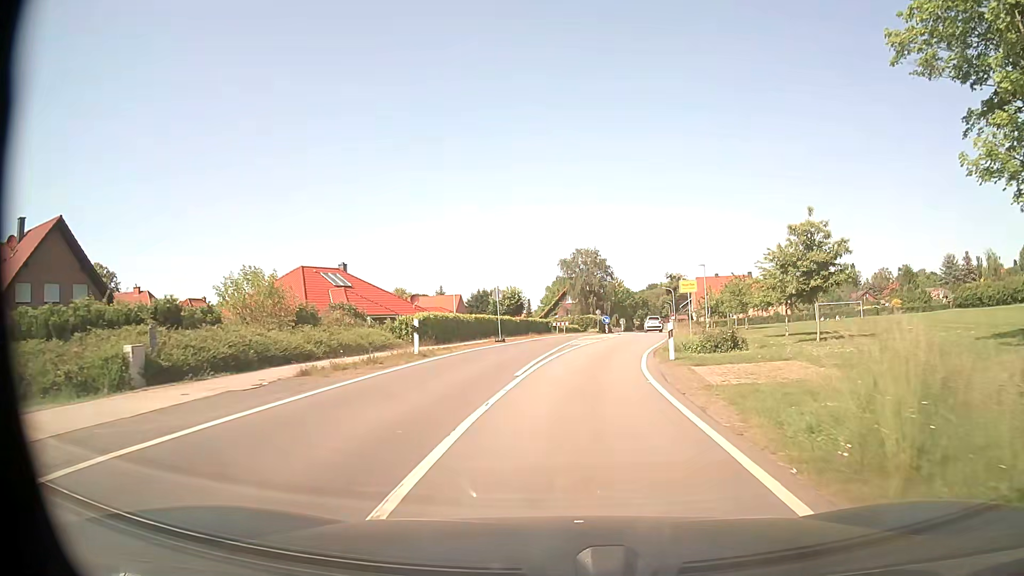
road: tertiary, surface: asphalt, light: Day
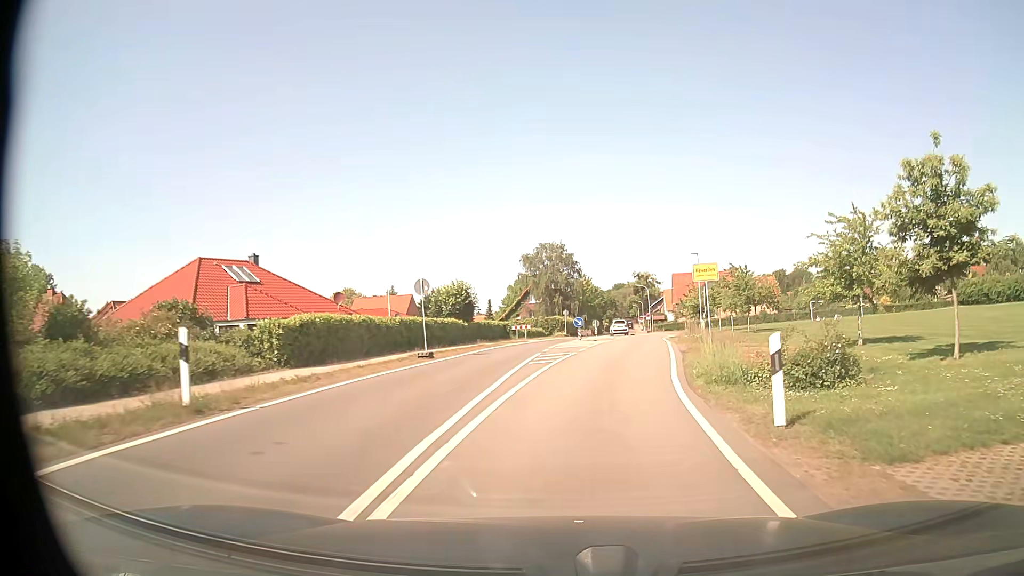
(+0.2, +12.0) m; +3°
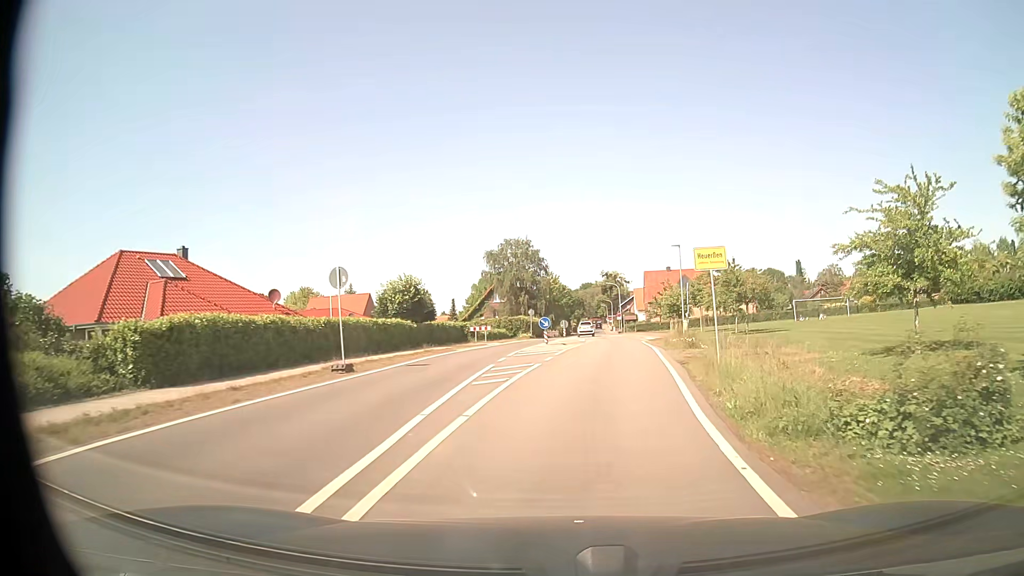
(+0.2, +5.9) m; +3°
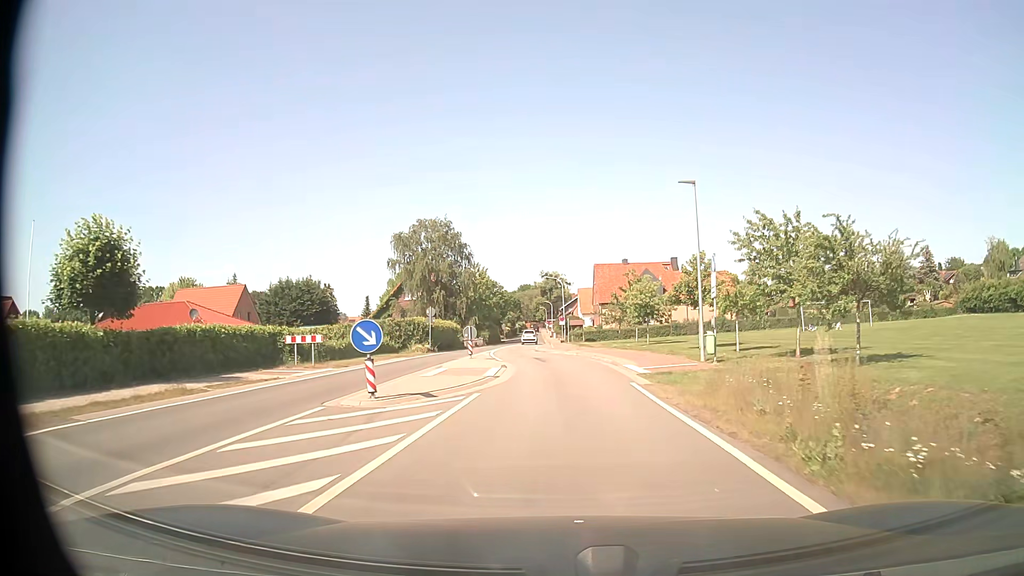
(+1.5, +23.4) m; +5°
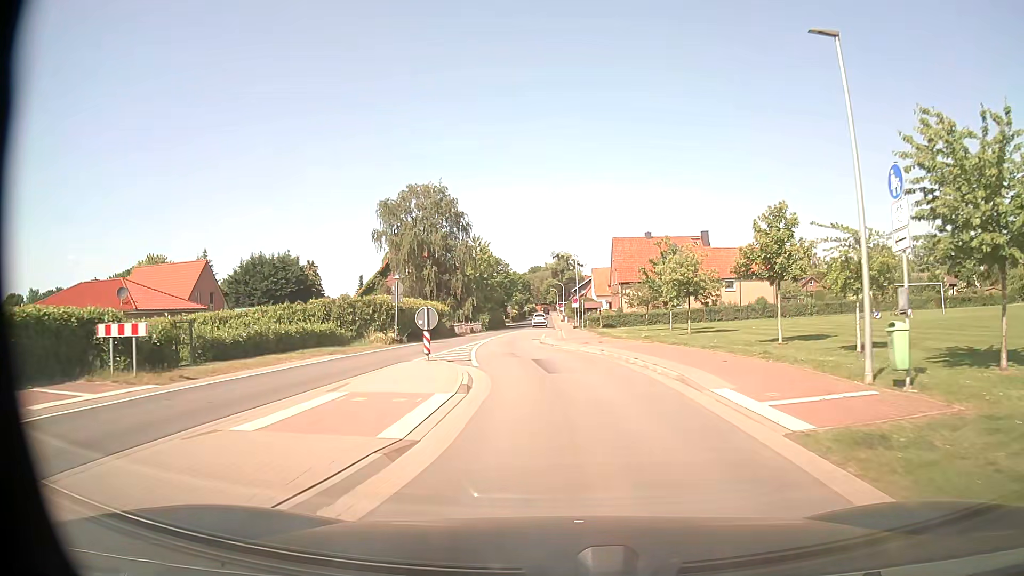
(-0.1, +12.1) m; -1°
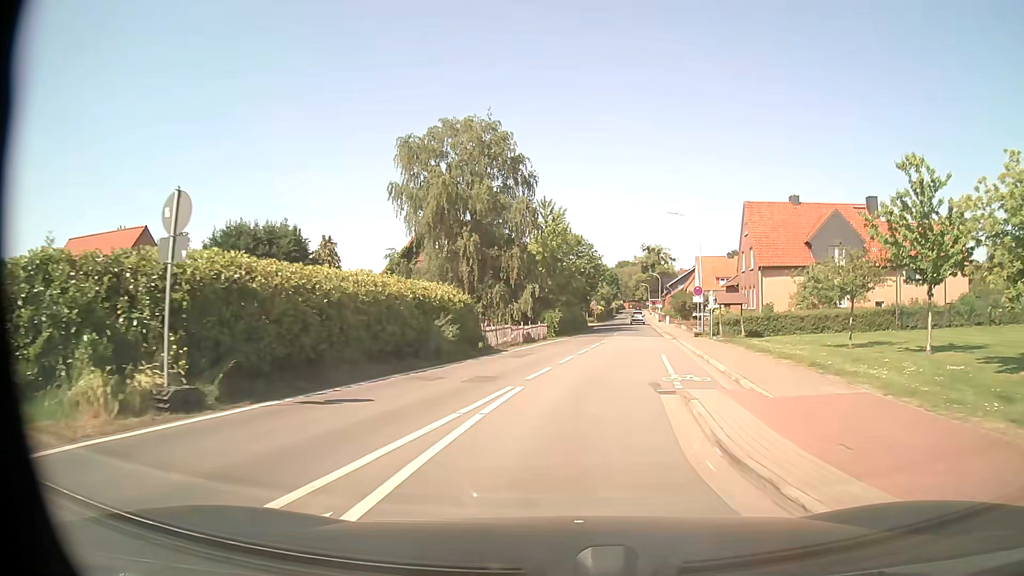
(-1.4, +24.3) m; -7°
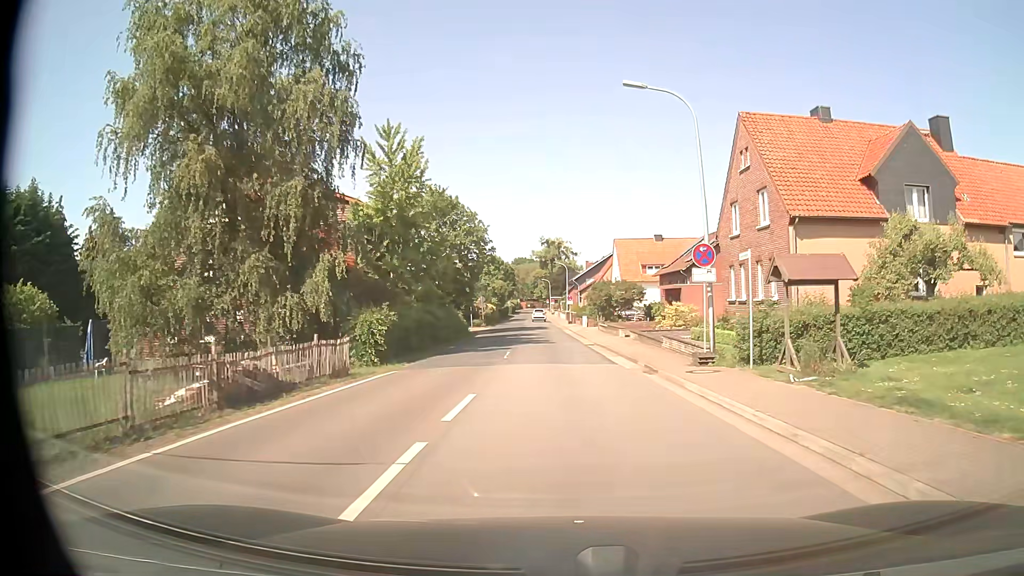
(+1.9, +23.4) m; +9°
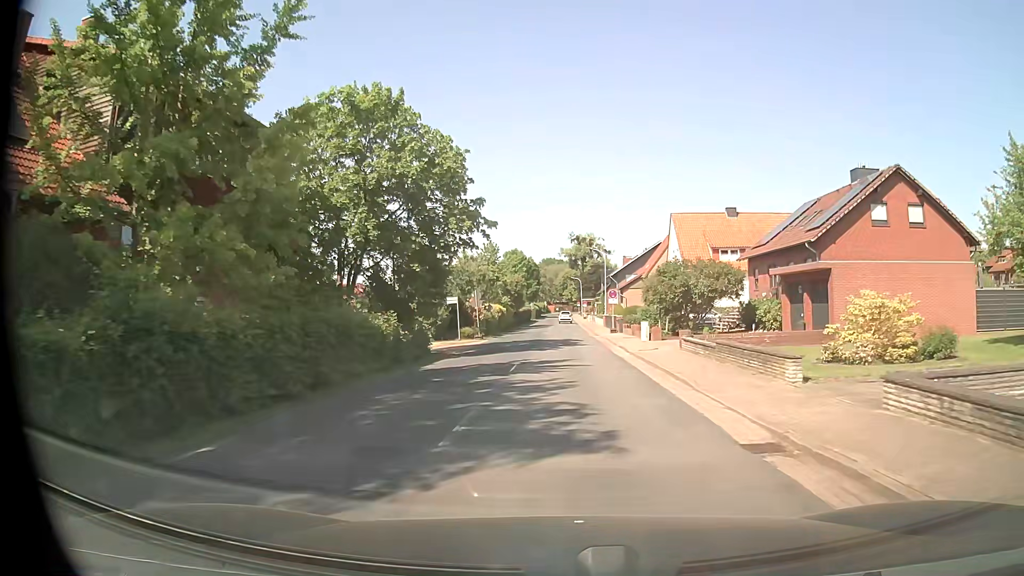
(-0.4, +23.4) m; -2°
(0, +10) (0, +20) (0, +30) (0, +40) (0, +50) (0, +60) (0, +70) (0, +80) (0, +90) (0, +100) m
